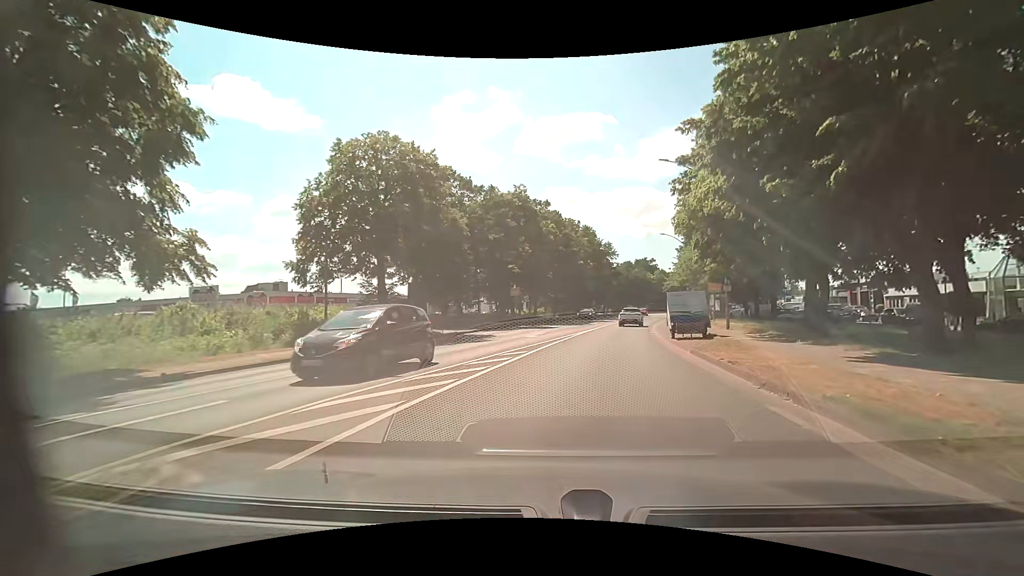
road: tertiary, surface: asphalt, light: Day
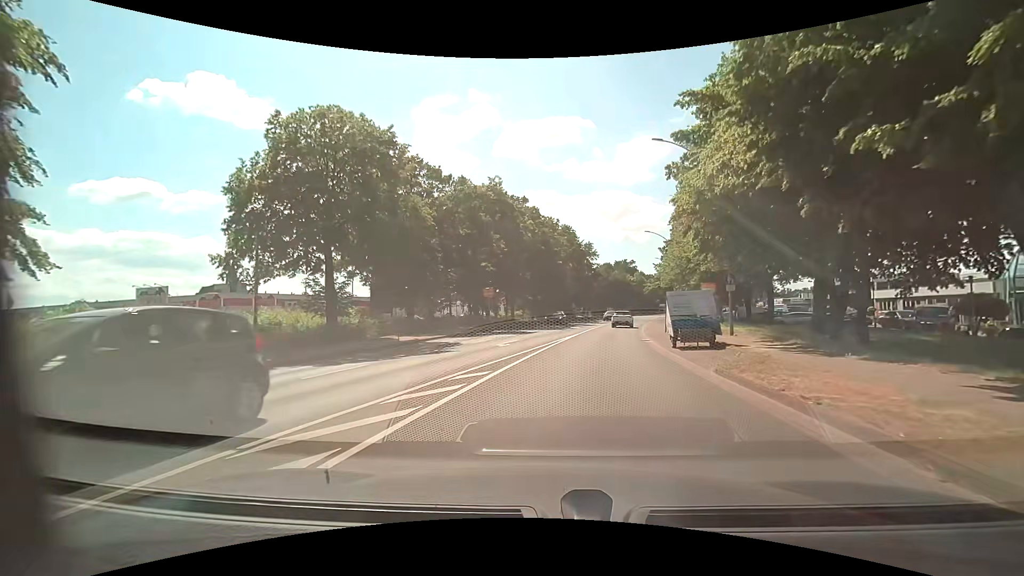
(+0.2, +4.5) m; +3°
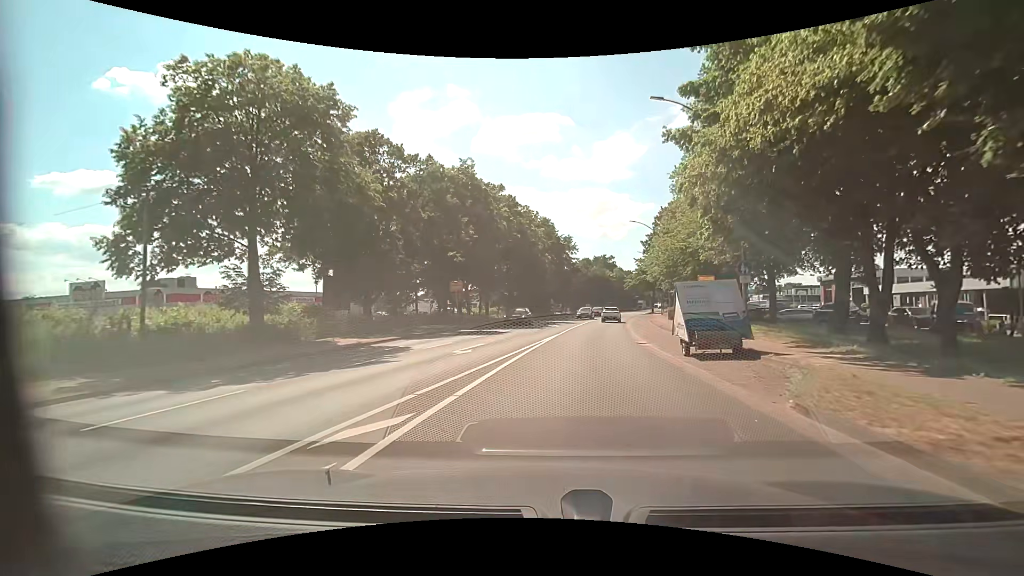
(+0.2, +5.0) m; +3°
